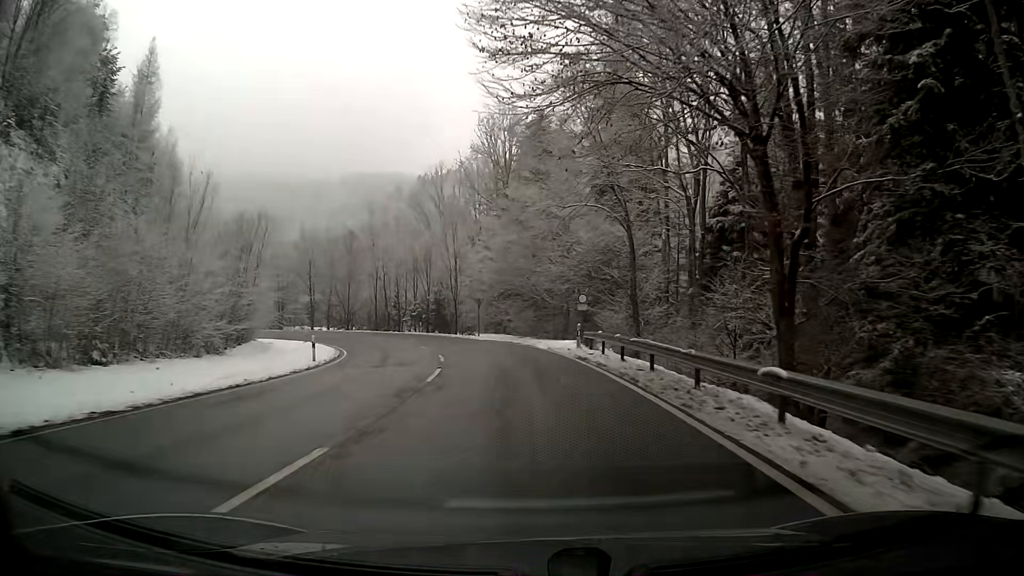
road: primary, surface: asphalt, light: Day
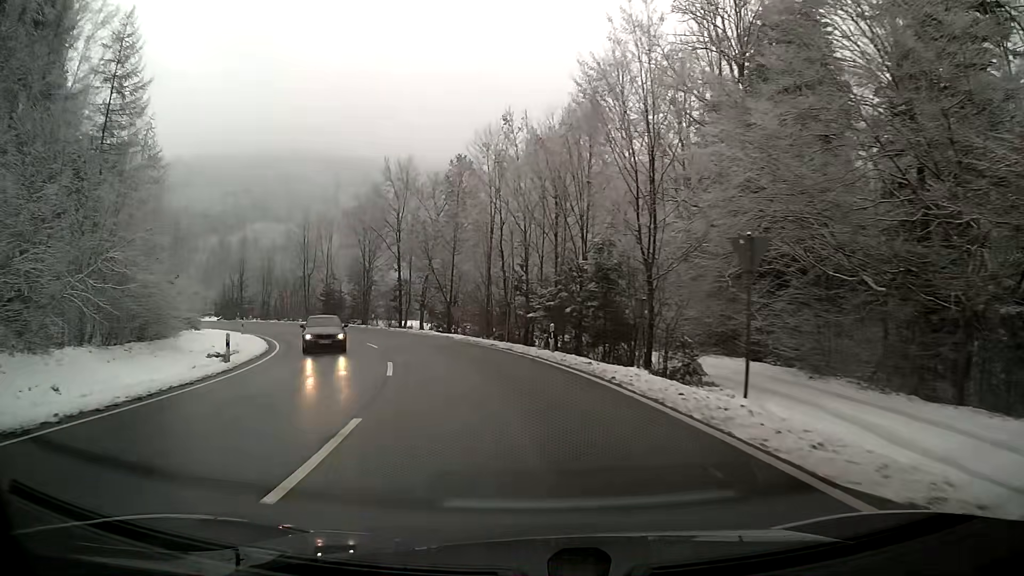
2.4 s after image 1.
(-4.7, +36.8) m; -17°
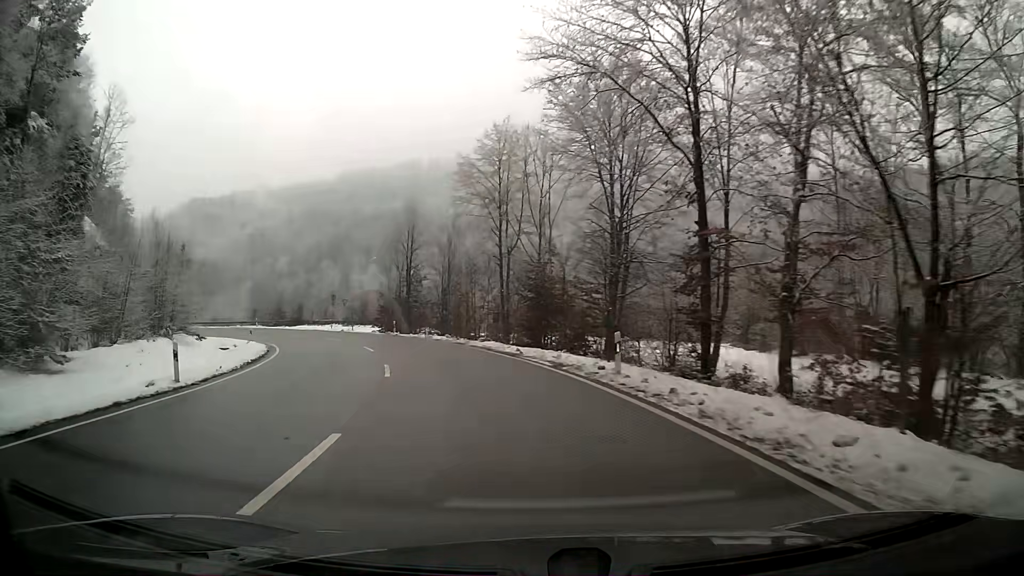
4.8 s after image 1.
(-7.5, +35.1) m; -24°
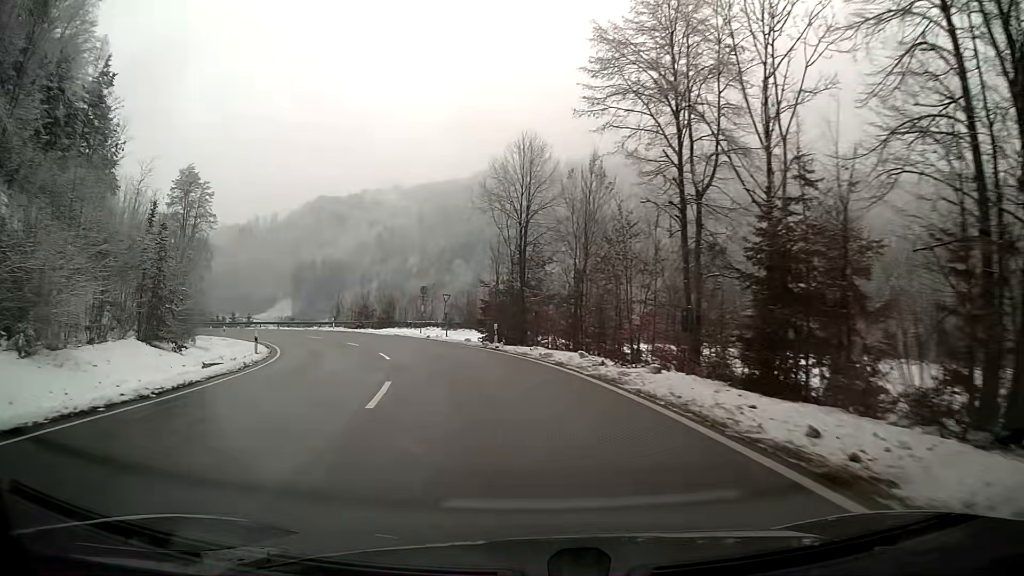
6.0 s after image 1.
(-1.9, +18.1) m; -12°
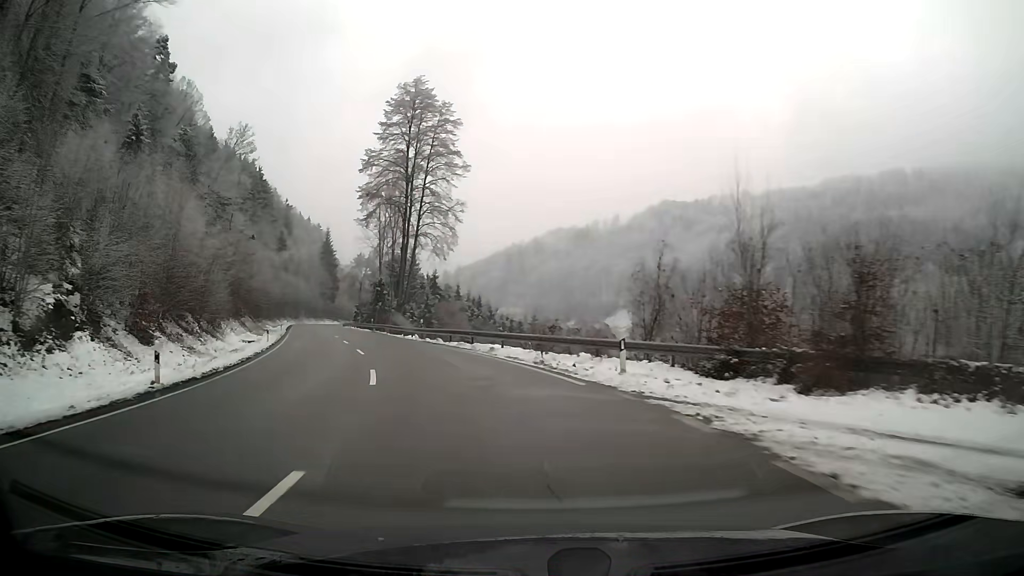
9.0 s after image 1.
(-11.5, +43.9) m; -30°
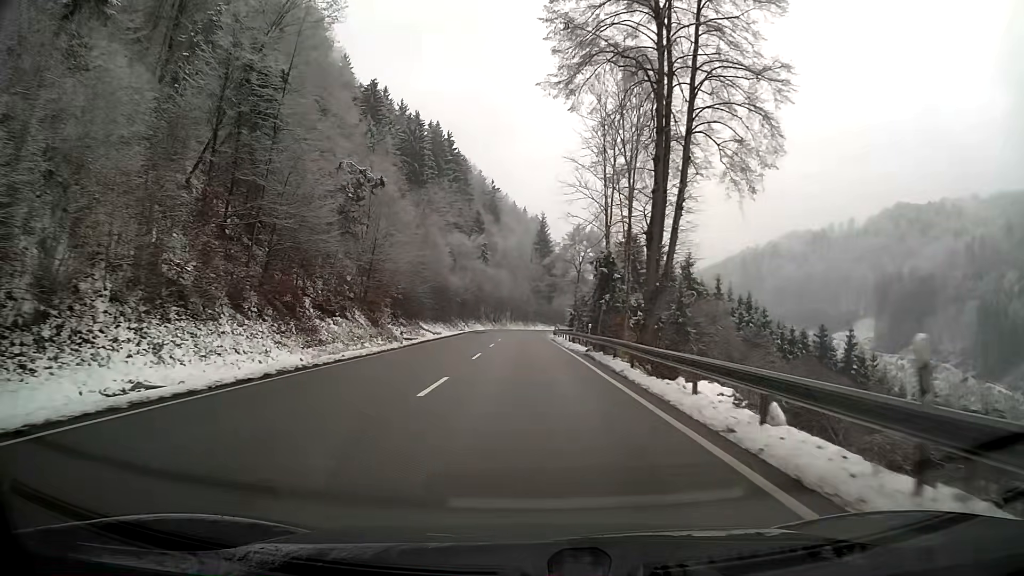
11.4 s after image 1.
(-7.4, +38.4) m; -17°
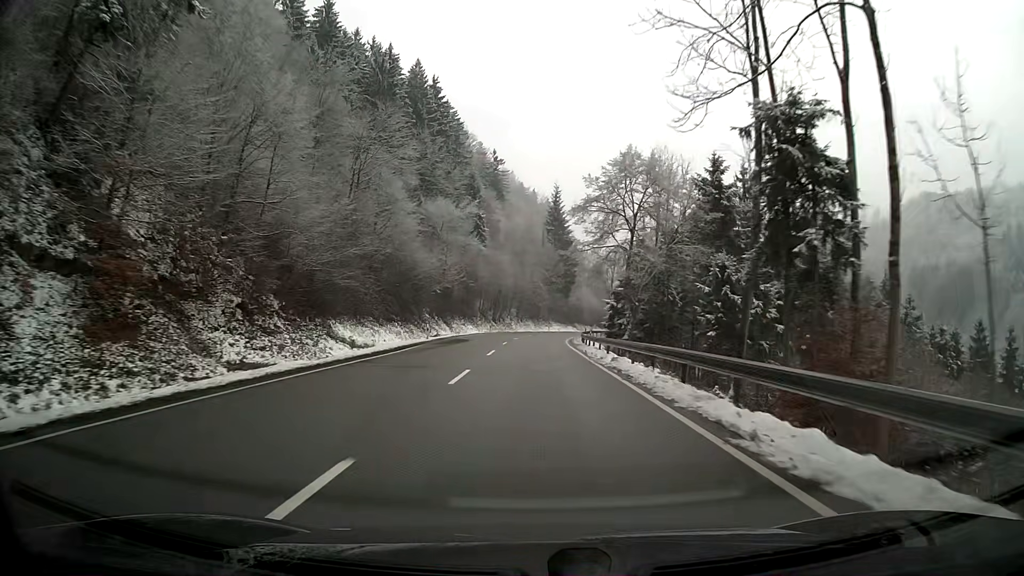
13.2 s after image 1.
(-0.4, +34.3) m; -1°
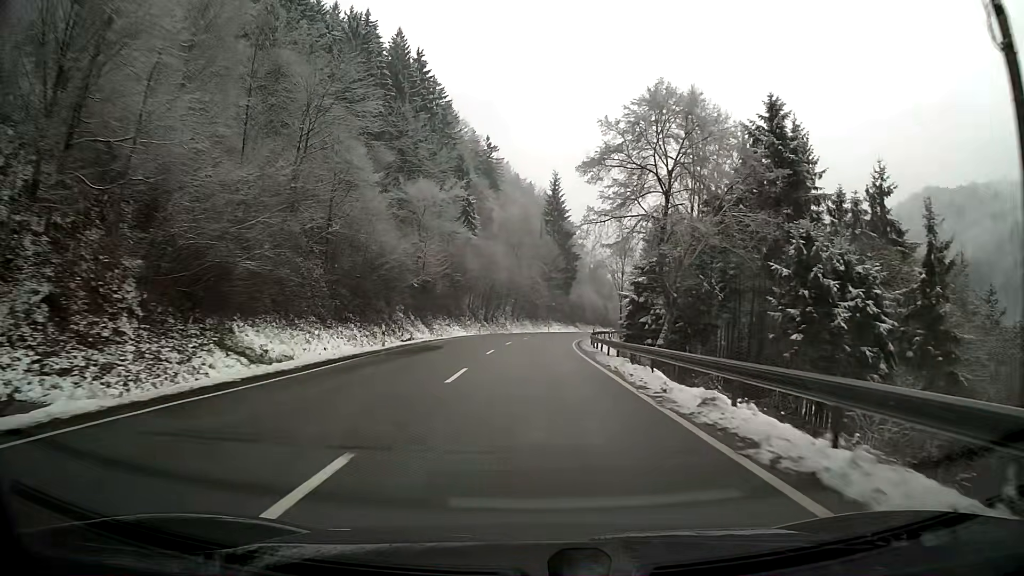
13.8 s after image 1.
(0.0, +12.1) m; 0°
